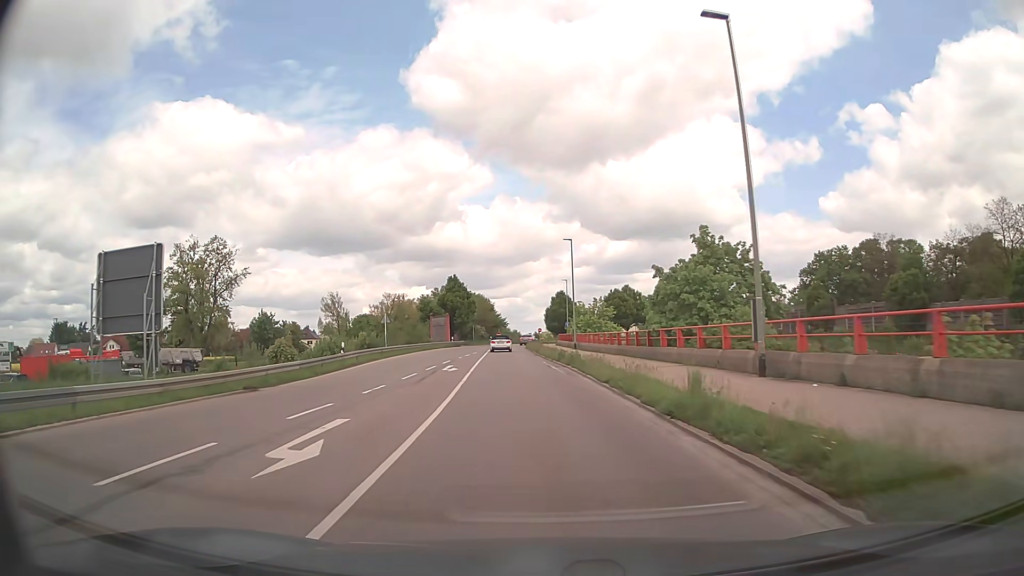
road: secondary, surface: asphalt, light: Day
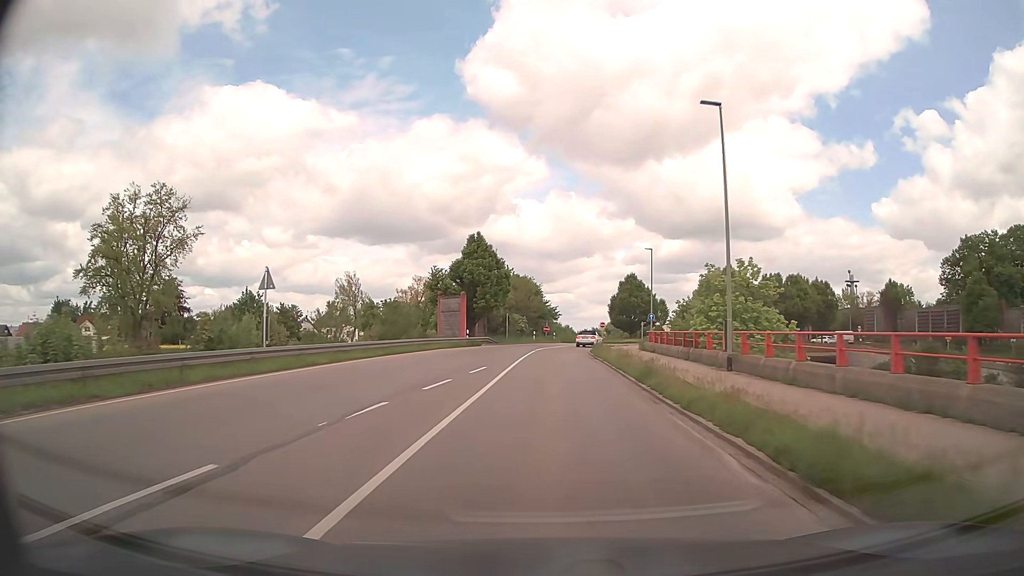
(-1.9, +32.8) m; -5°
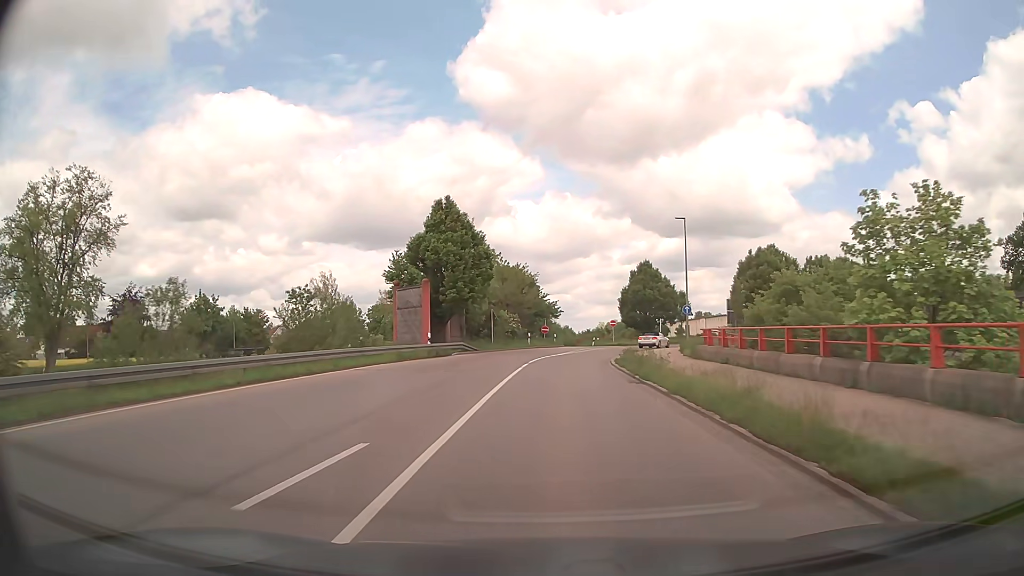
(0.0, +16.1) m; 0°
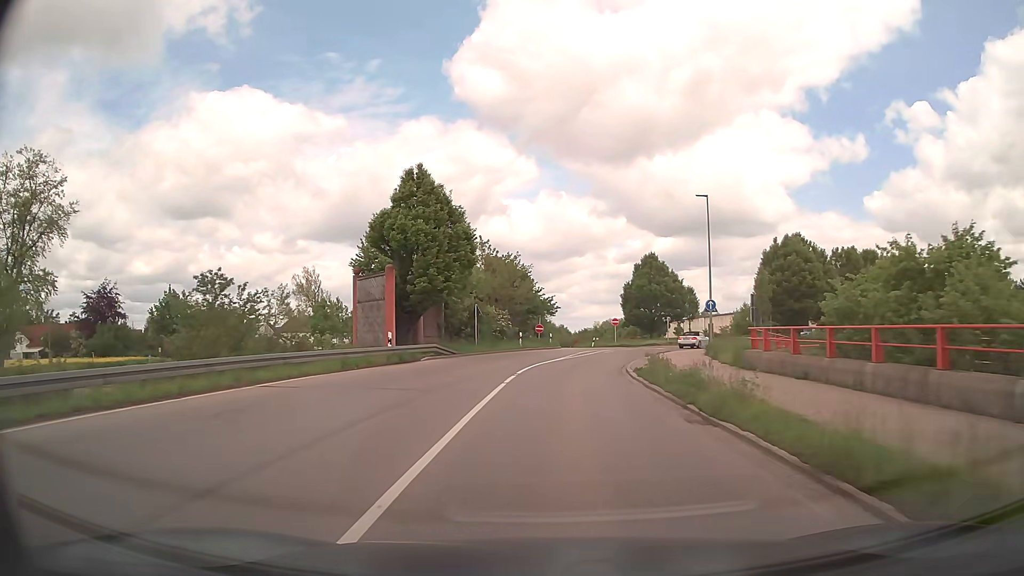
(0.0, +7.7) m; 0°
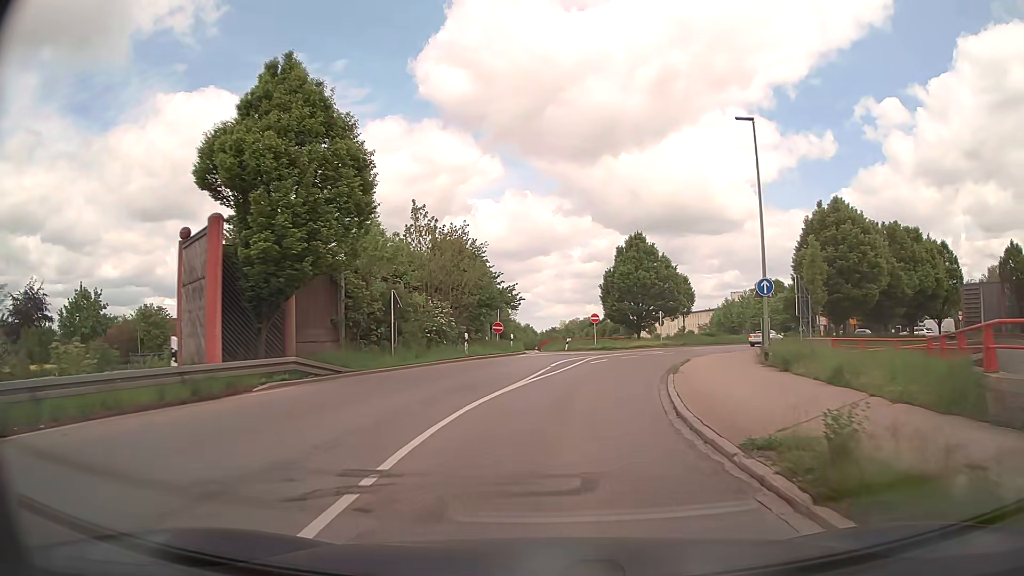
(+0.3, +14.1) m; +3°
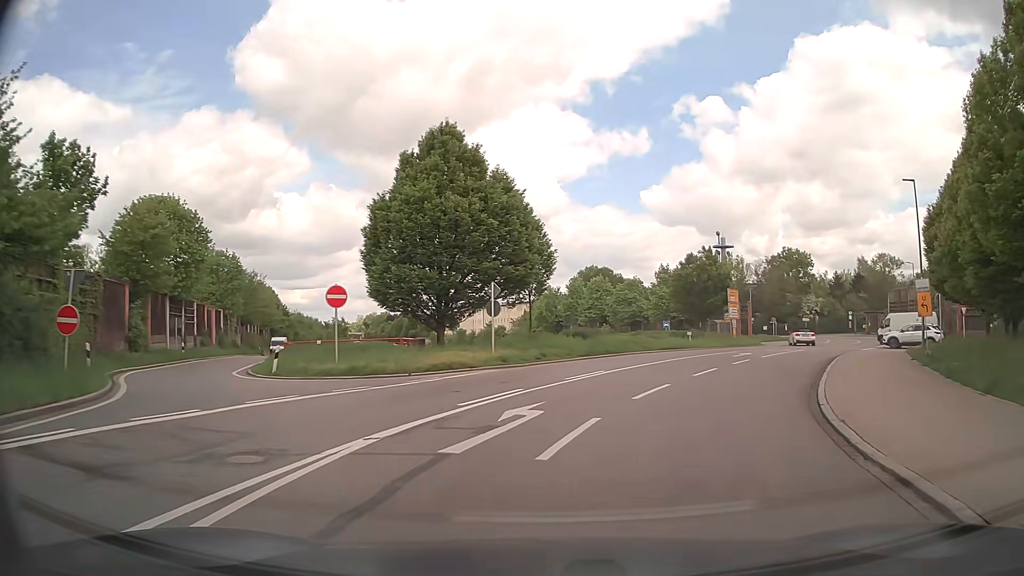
(+3.6, +30.9) m; +17°
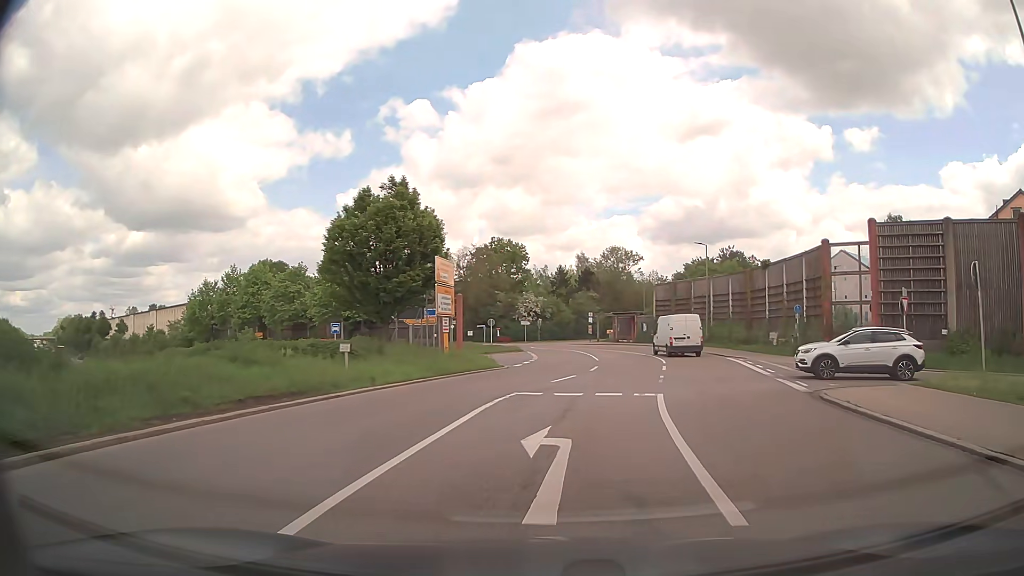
(+5.3, +25.4) m; +26°
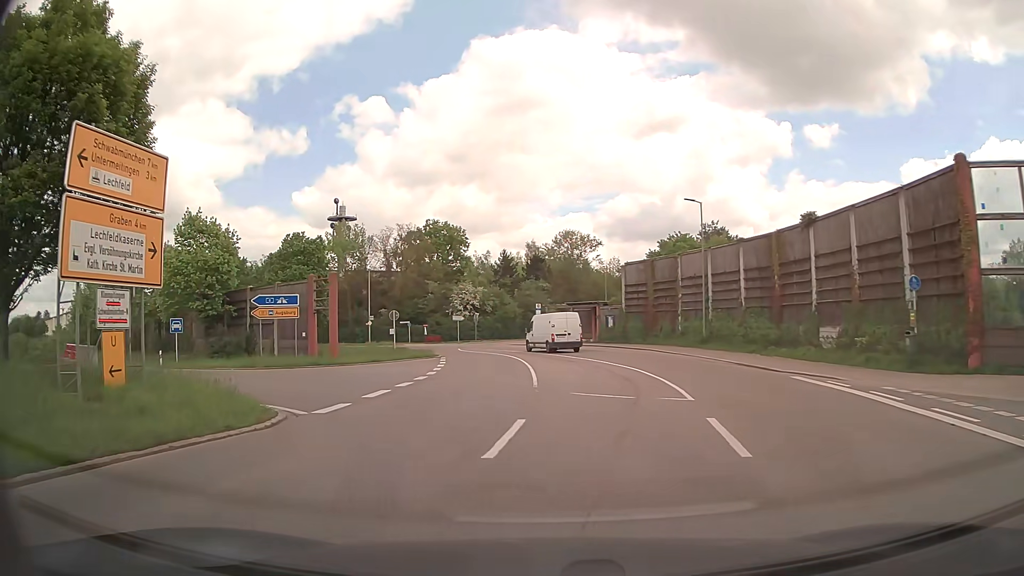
(+1.8, +18.3) m; +3°
(-1, +10) (-6, +19) (-13, +26) (-20, +32) (-28, +39) (-36, +46) (-43, +52) (-51, +59) (-58, +65) (-66, +72) m
